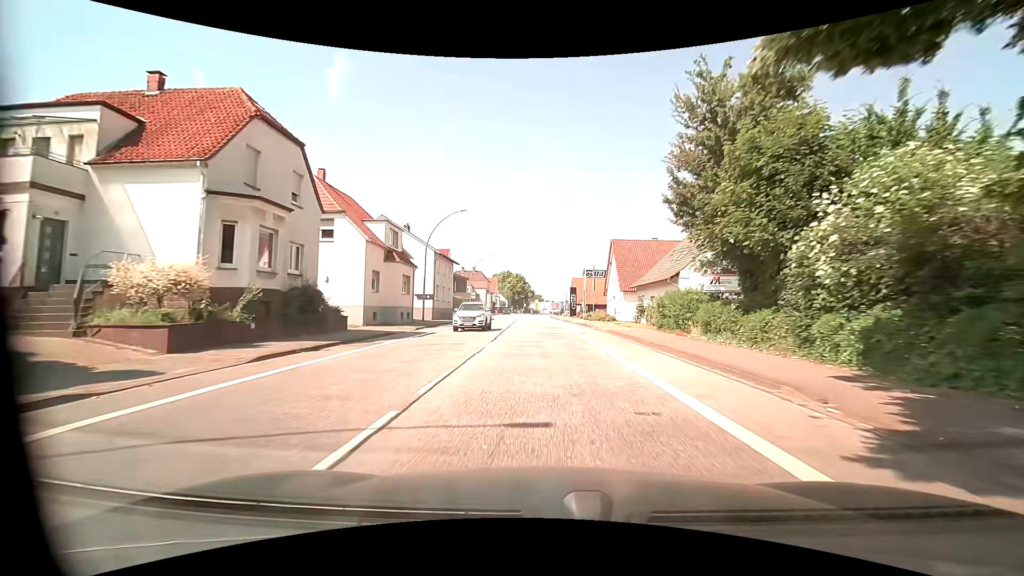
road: primary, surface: asphalt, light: Day
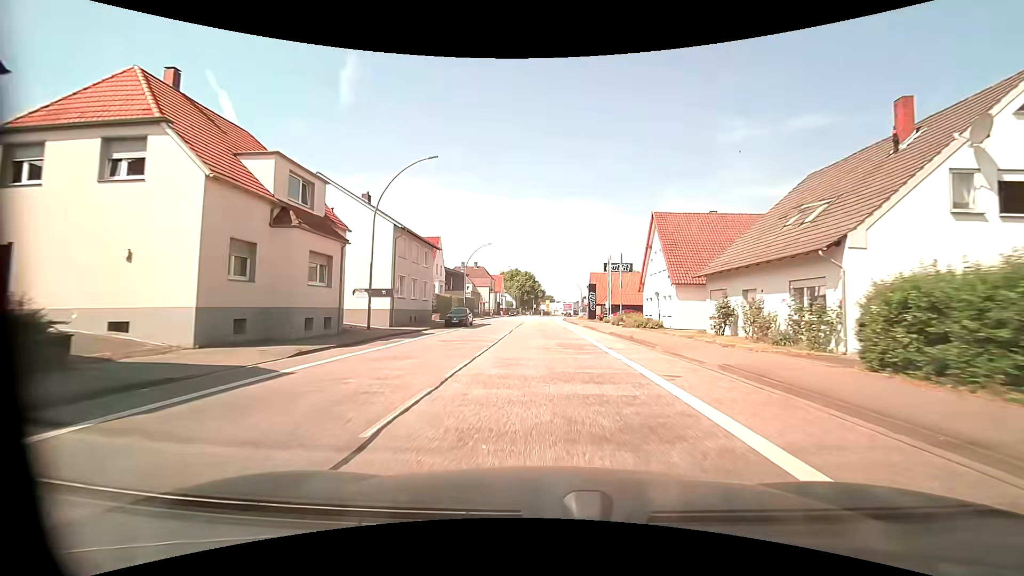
(0.0, +16.2) m; -1°
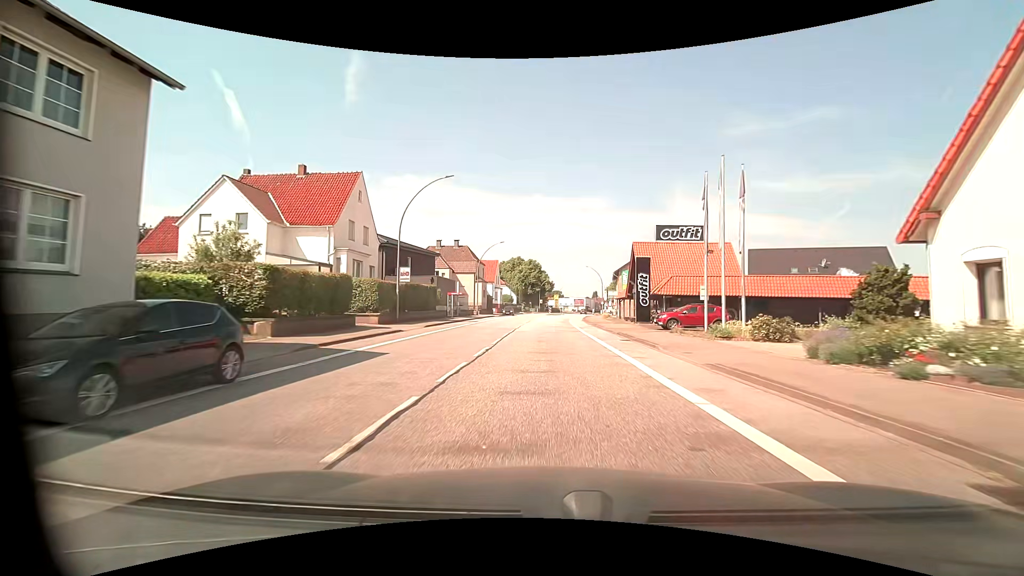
(-0.2, +32.5) m; -1°
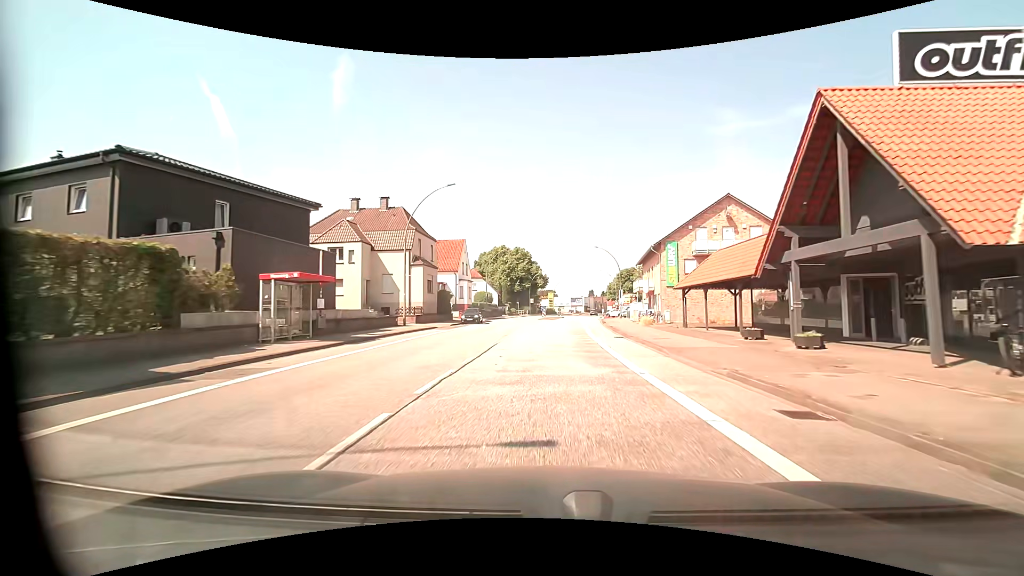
(+0.1, +32.5) m; +1°
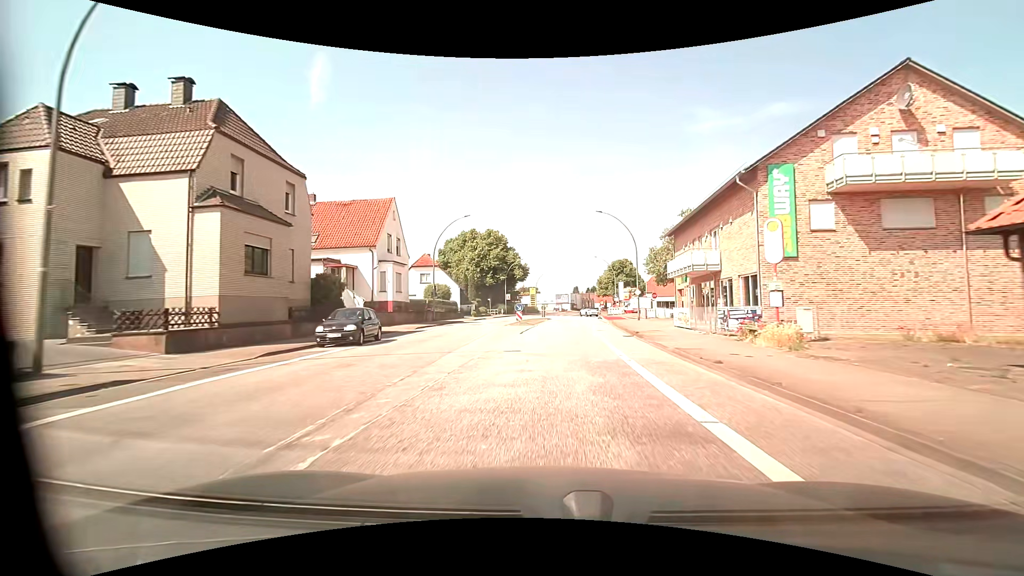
(+0.4, +24.3) m; +2°
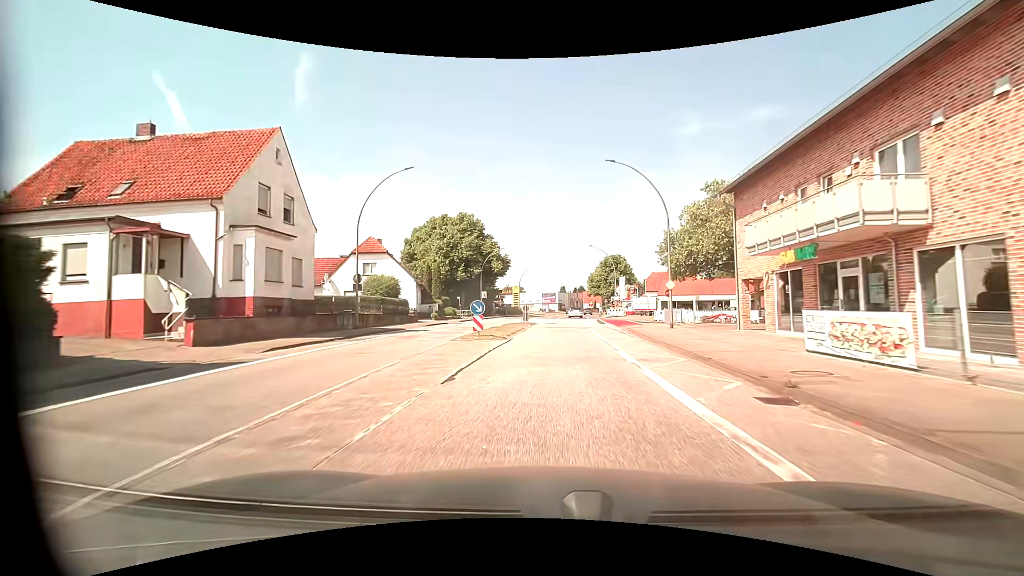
(+0.2, +16.2) m; +2°
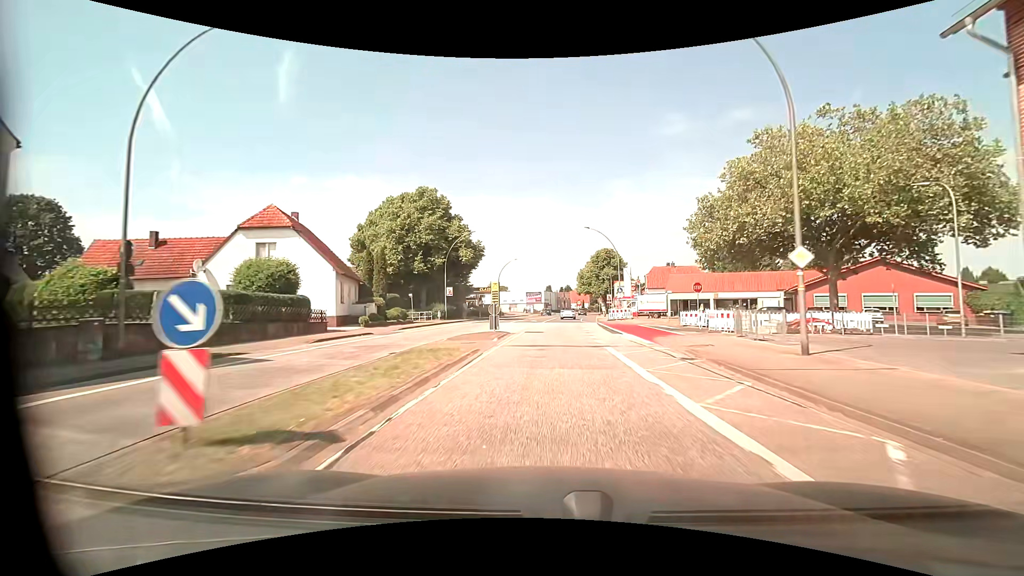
(+0.2, +16.2) m; +2°
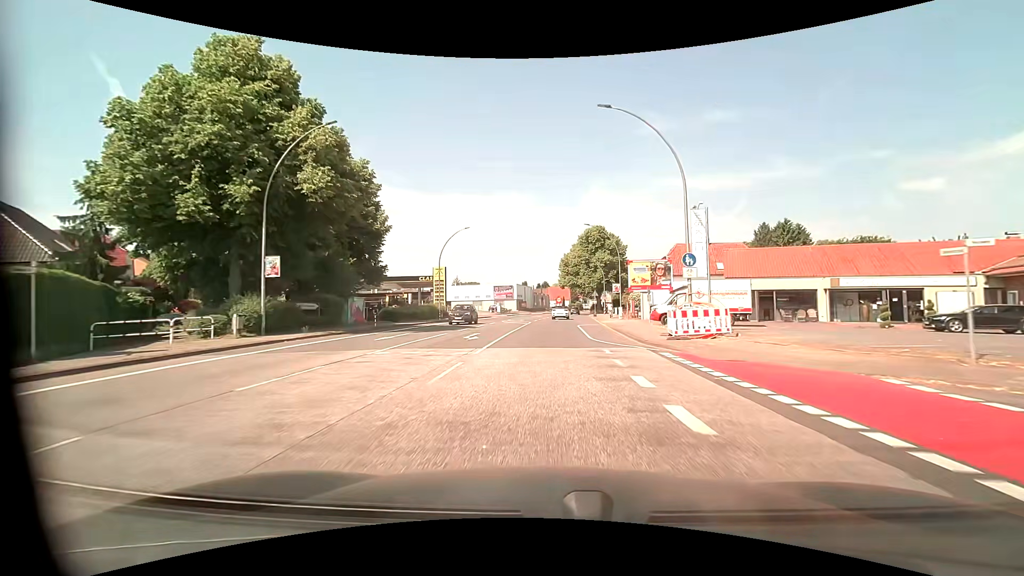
(+0.7, +32.3) m; +2°
